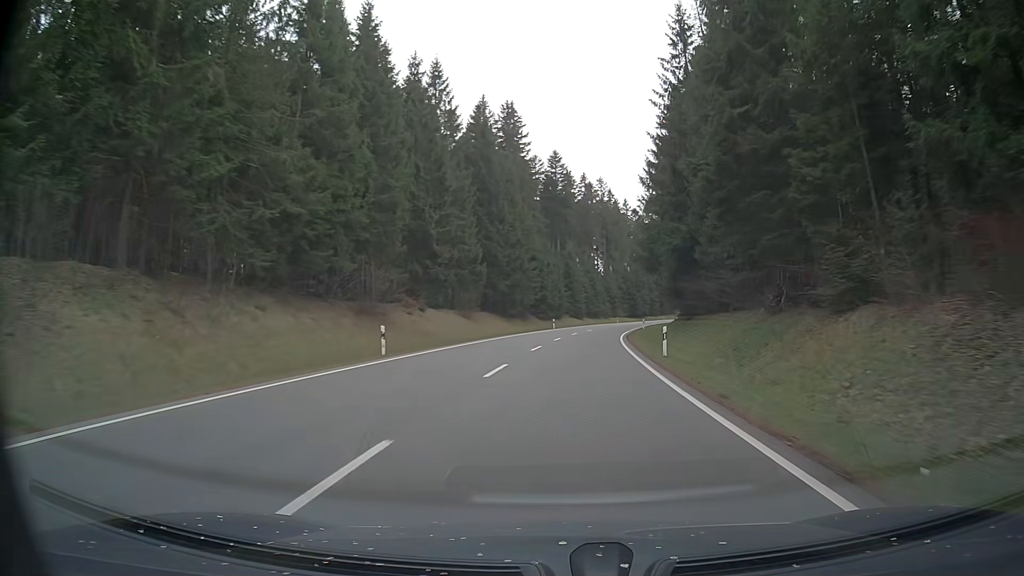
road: primary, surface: asphalt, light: Day
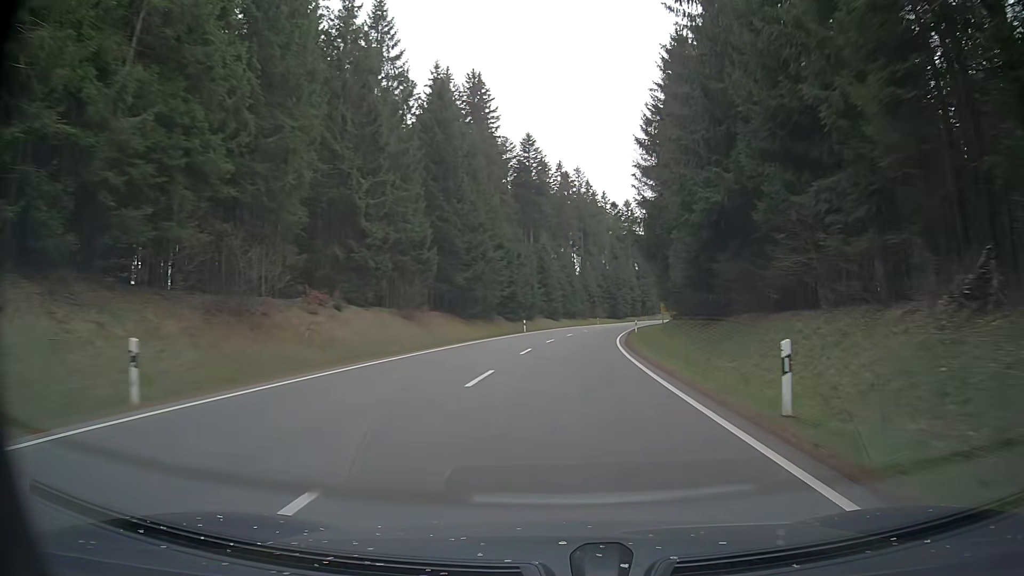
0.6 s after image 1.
(+0.4, +14.1) m; +3°
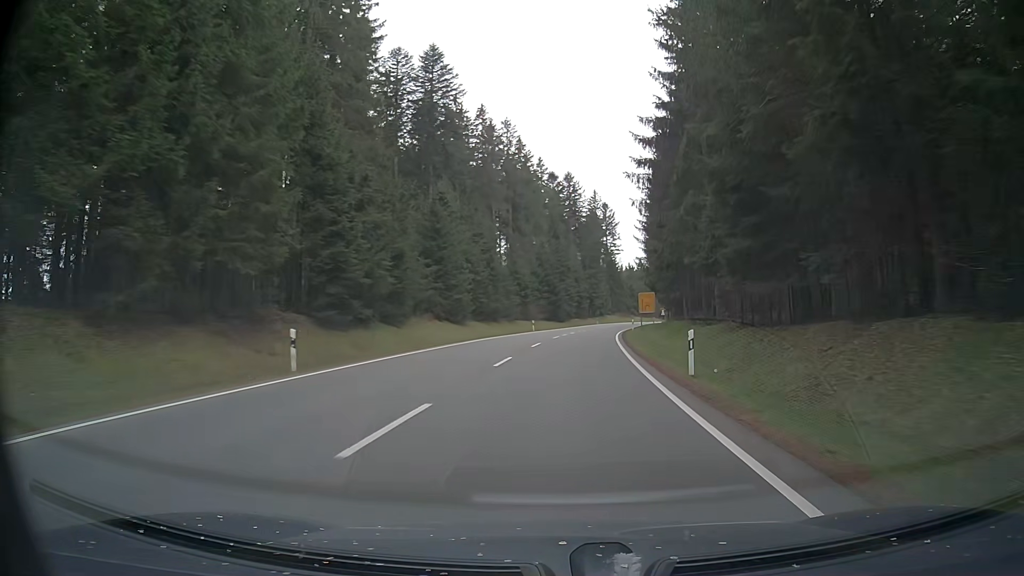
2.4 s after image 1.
(+2.0, +42.6) m; +6°
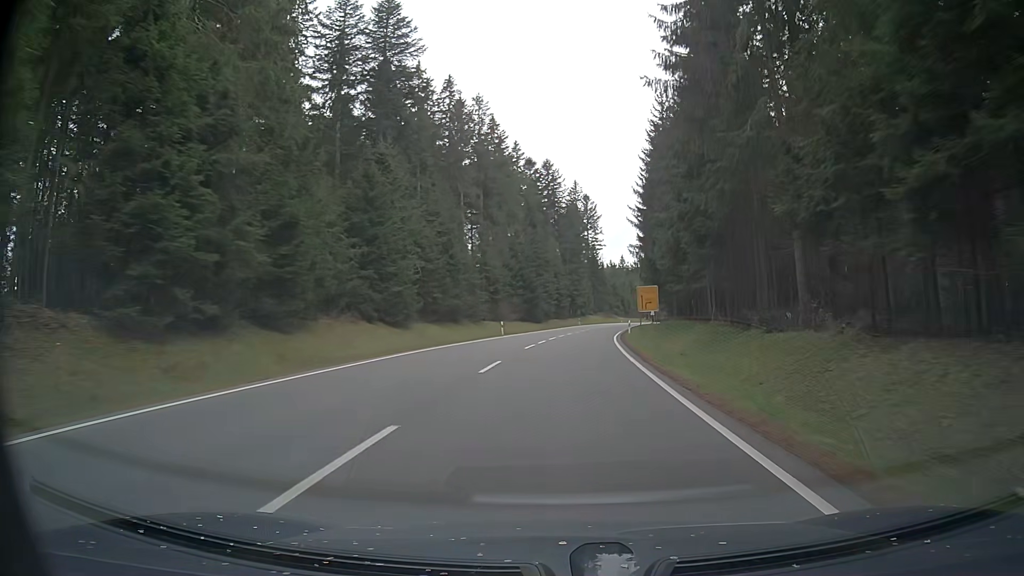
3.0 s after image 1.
(+0.2, +14.2) m; +2°
(0, +10) (0, +20) (+1, +30) (+2, +40) (+3, +50) (+4, +60) (+5, +70) (+7, +80) (+8, +90) (+10, +99) m
